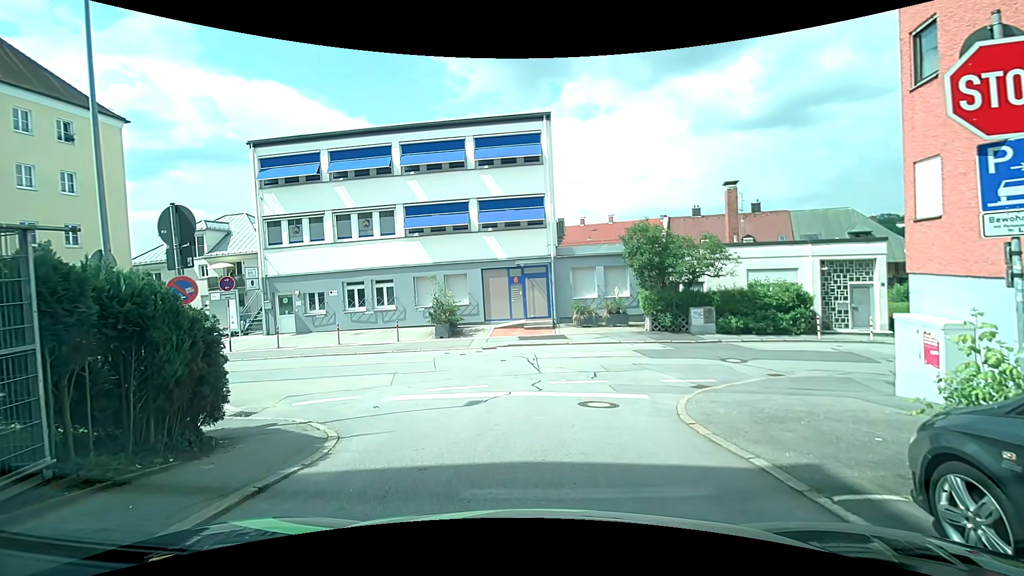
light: Day
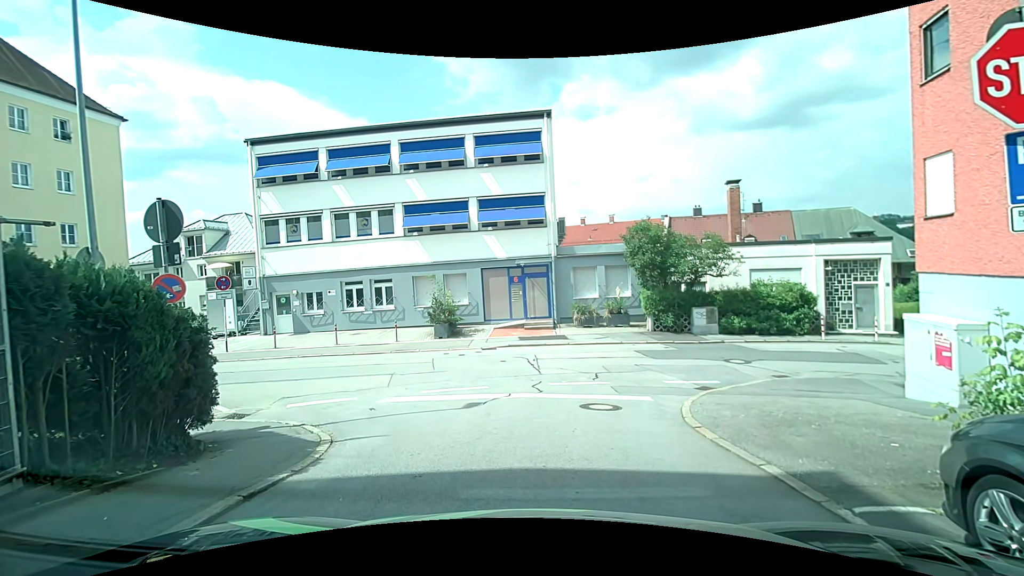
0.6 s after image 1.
(0.0, +0.3) m; 0°
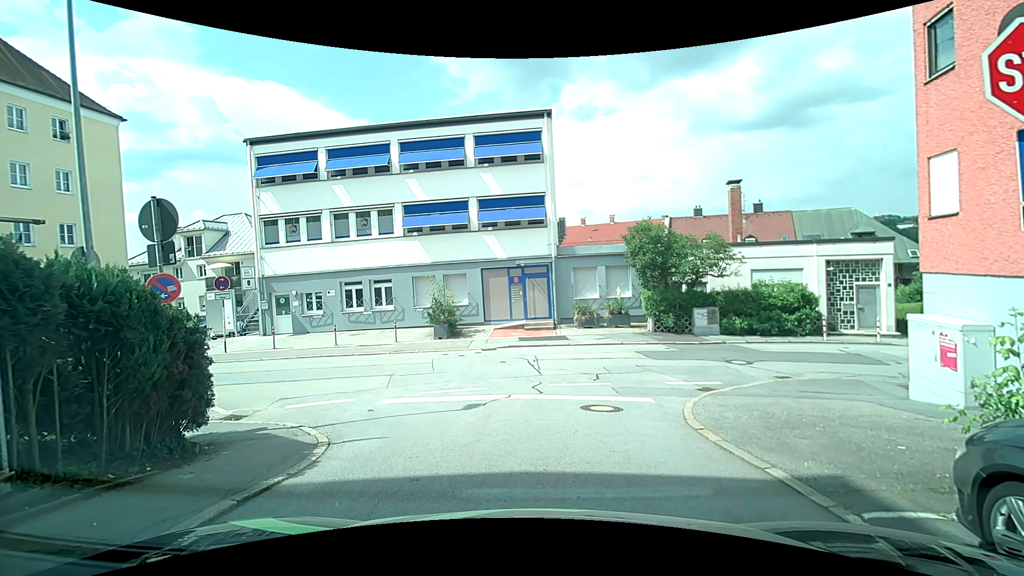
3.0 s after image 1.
(0.0, +0.2) m; 0°
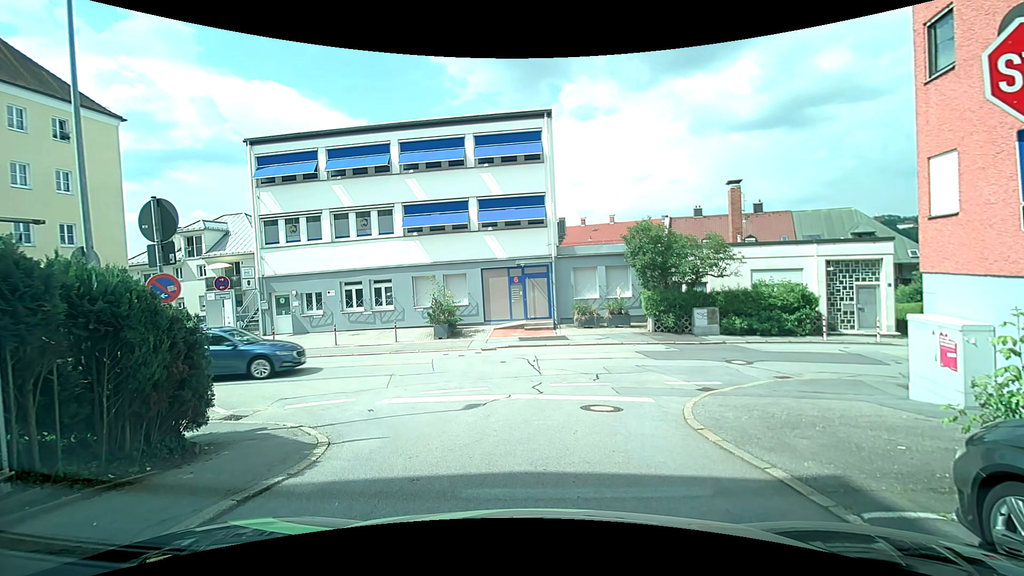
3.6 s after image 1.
(0.0, 0.0) m; 0°
